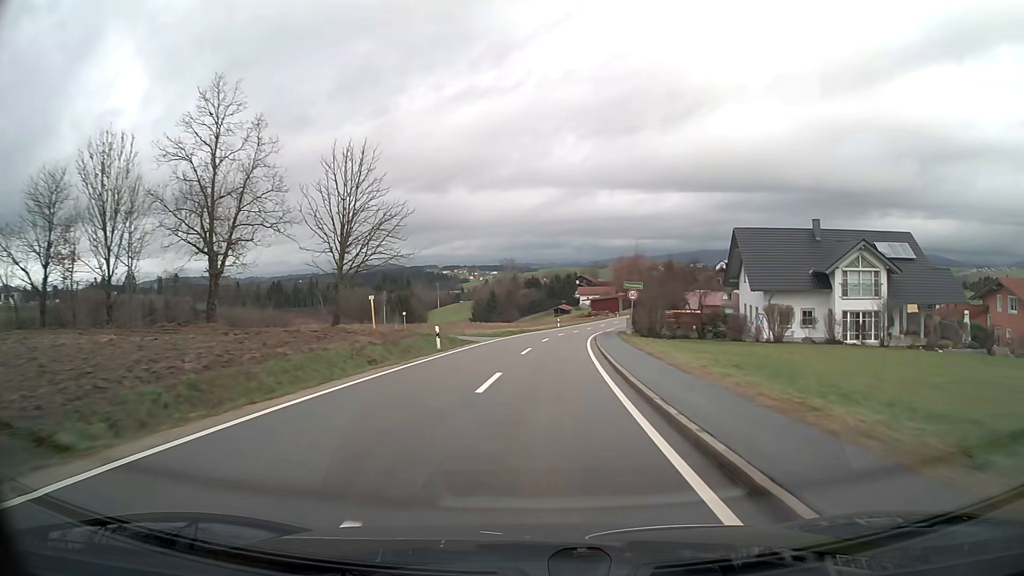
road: tertiary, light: Day
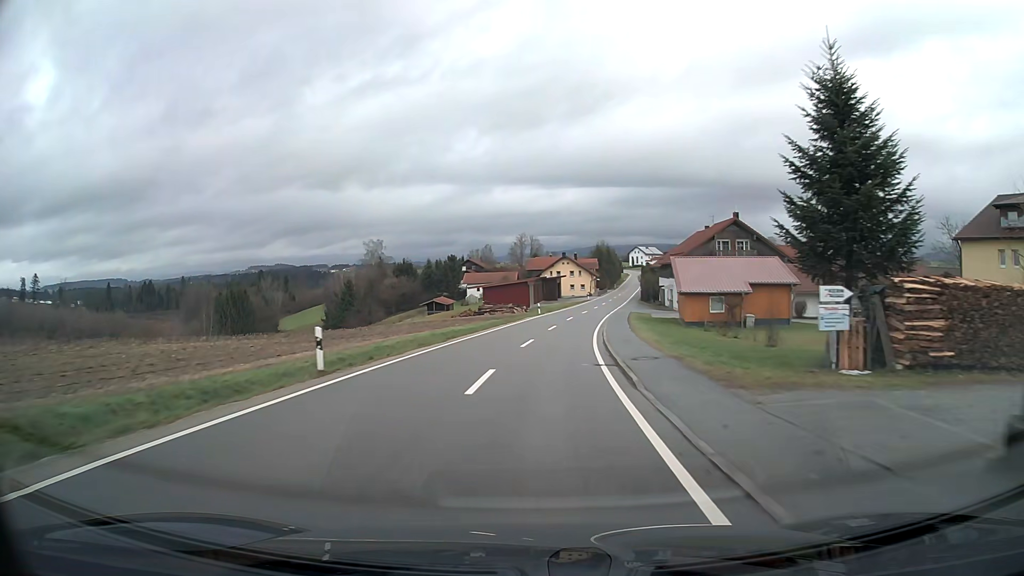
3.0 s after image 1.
(+4.8, +60.4) m; +9°
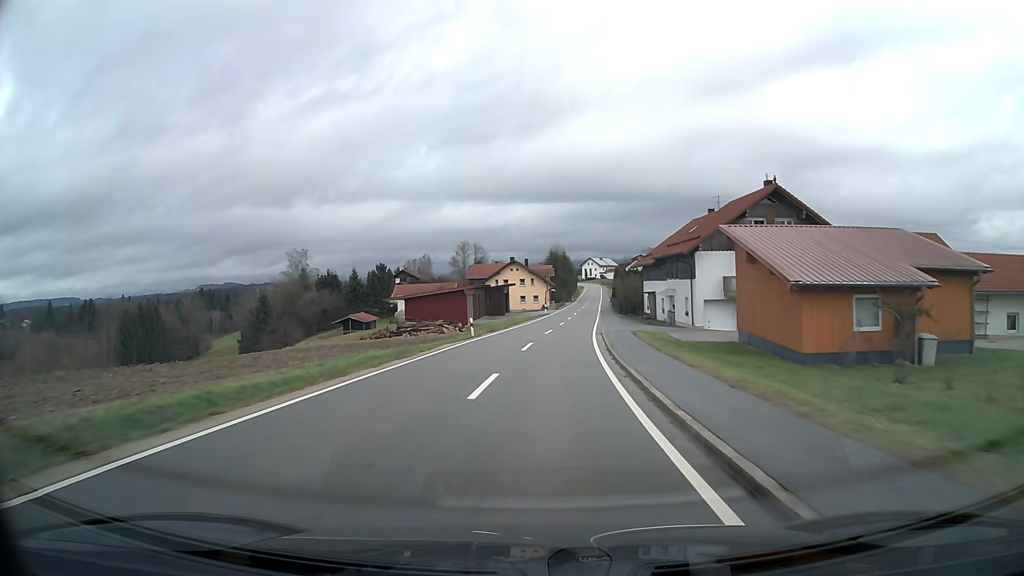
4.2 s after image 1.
(+0.9, +23.9) m; +5°
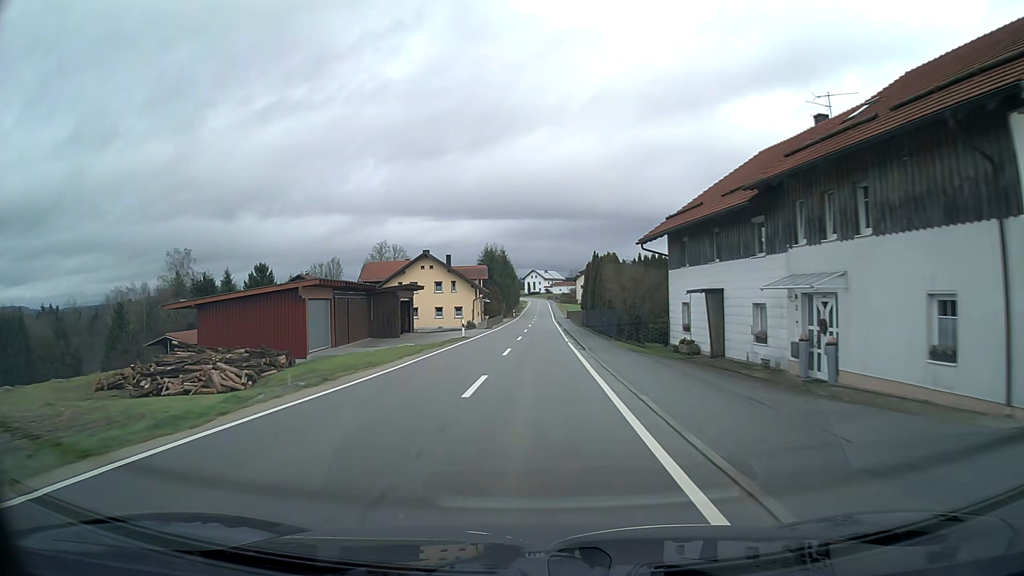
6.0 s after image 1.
(+1.5, +34.9) m; +4°
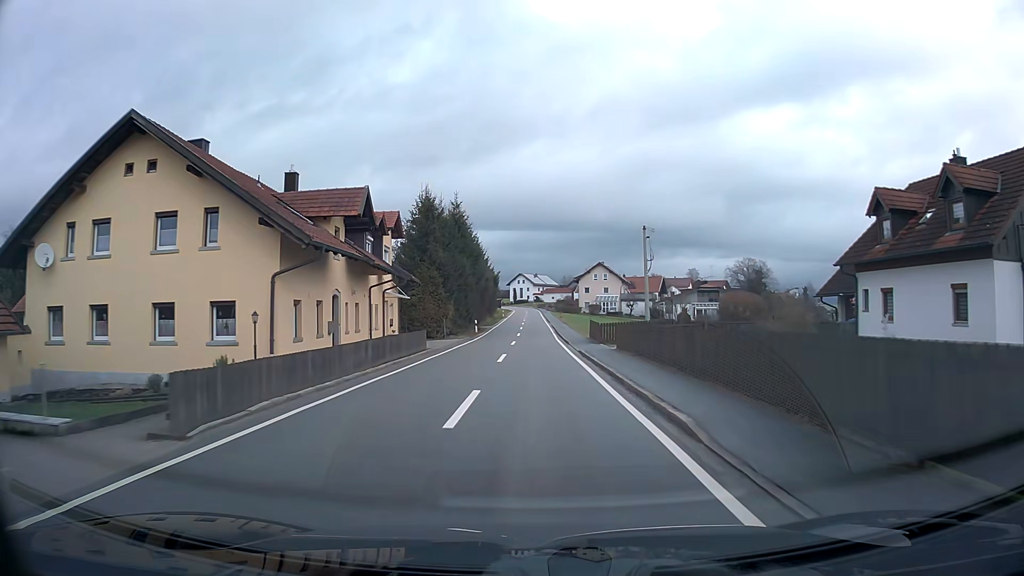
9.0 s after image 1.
(+0.6, +50.2) m; +1°
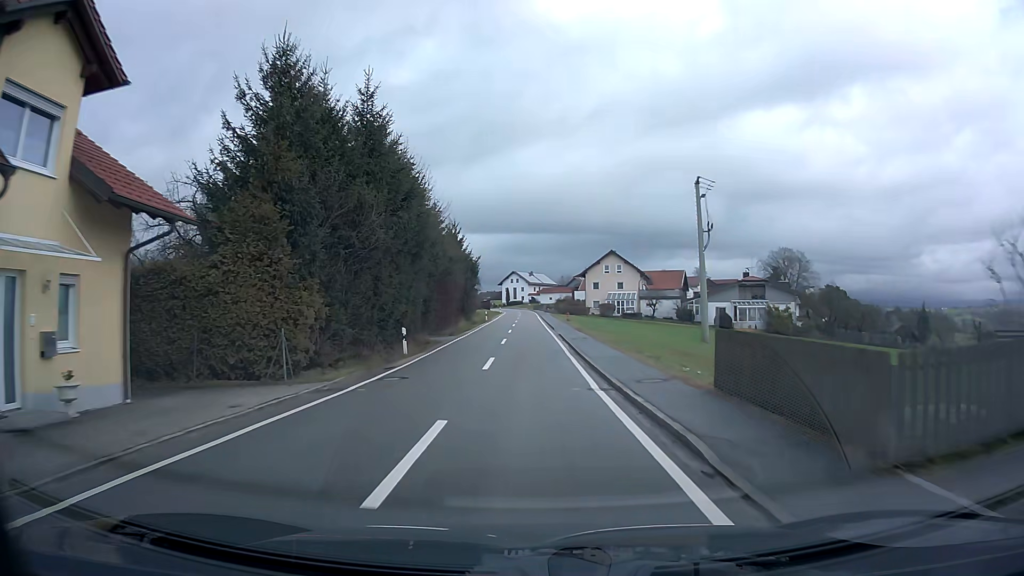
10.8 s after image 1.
(0.0, +27.3) m; 0°
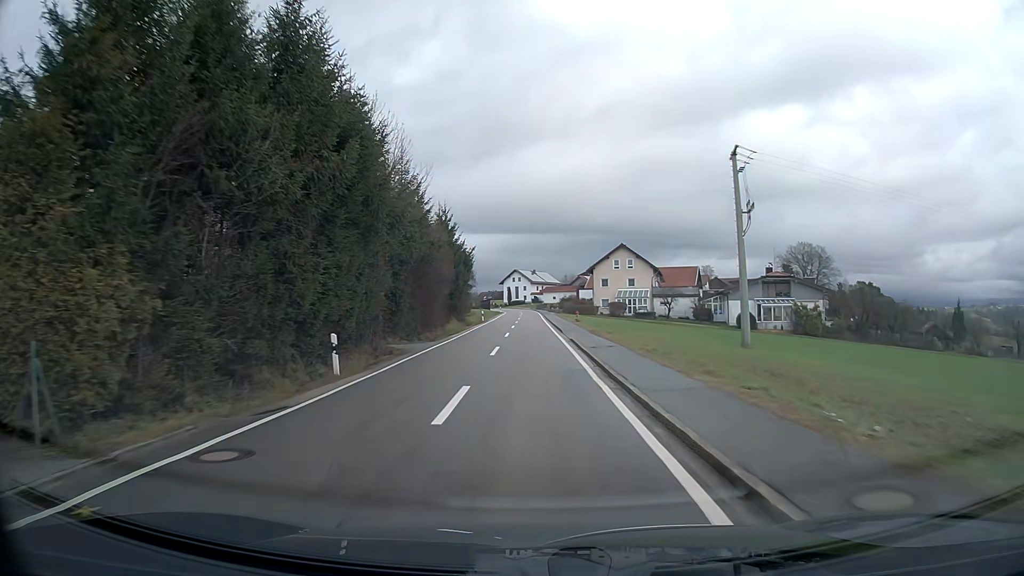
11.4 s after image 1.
(0.0, +9.0) m; 0°
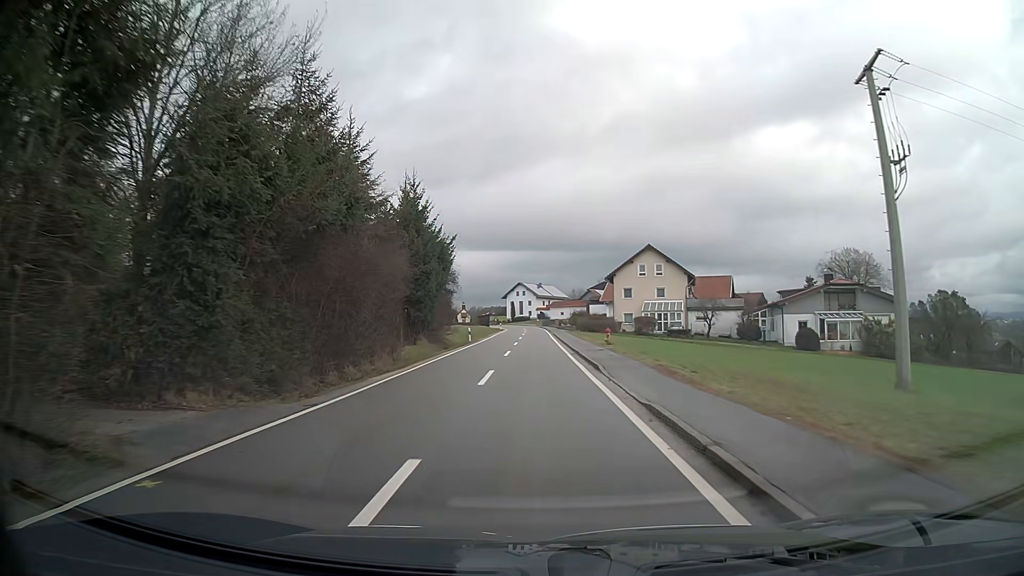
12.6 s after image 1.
(-0.1, +17.8) m; 0°
